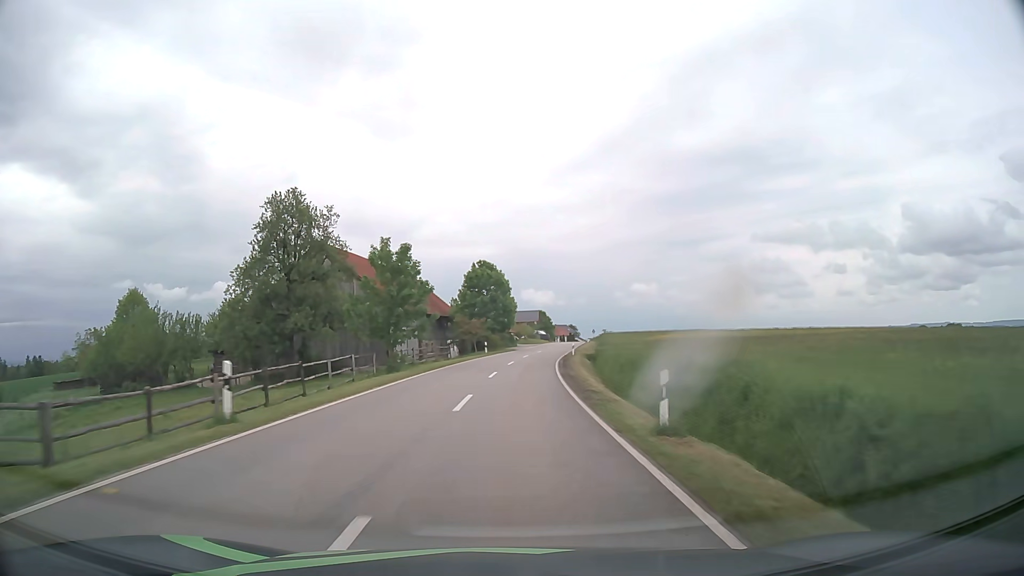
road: tertiary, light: Day
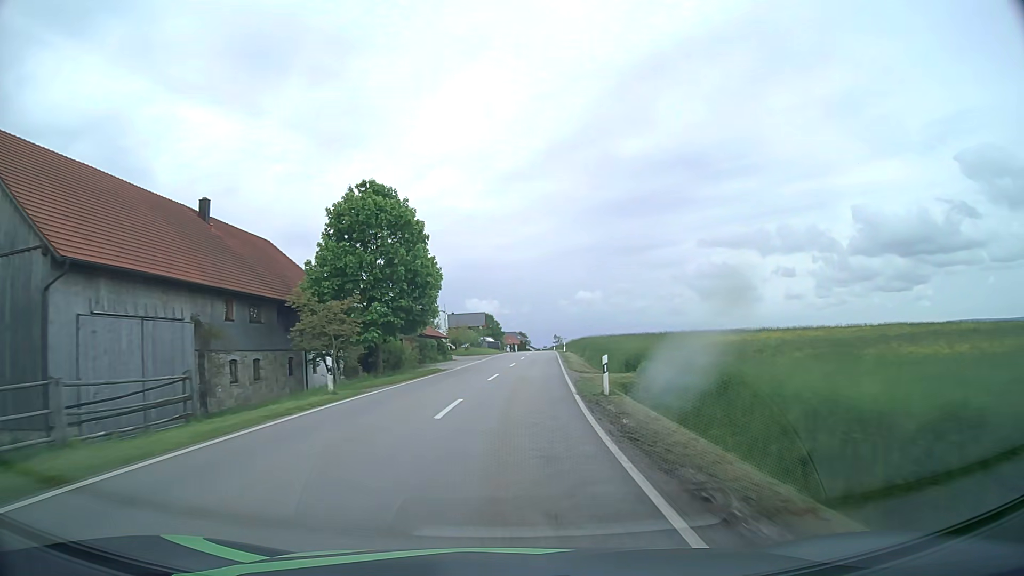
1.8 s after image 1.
(+1.3, +37.5) m; +4°
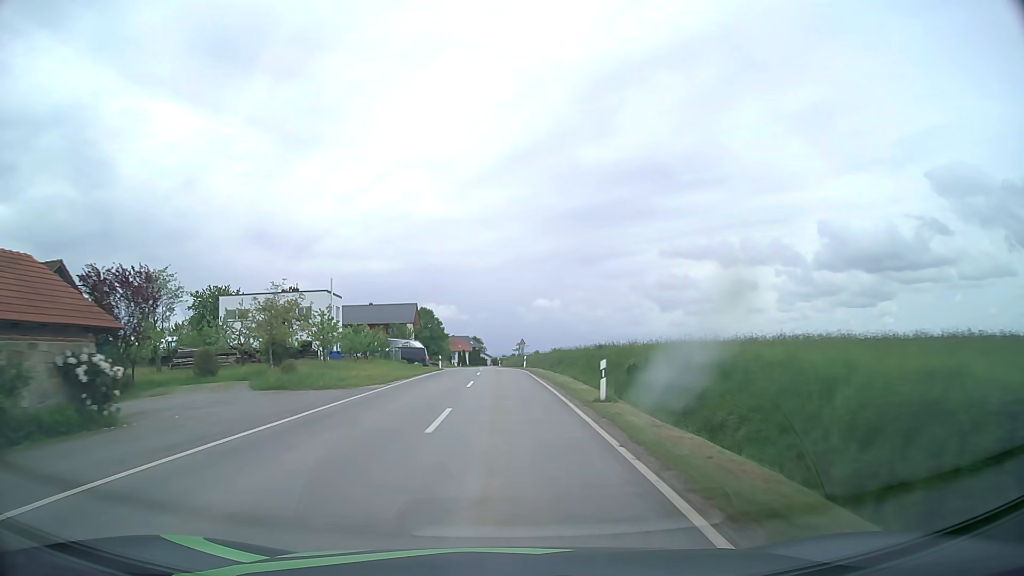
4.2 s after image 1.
(+2.3, +49.6) m; +4°
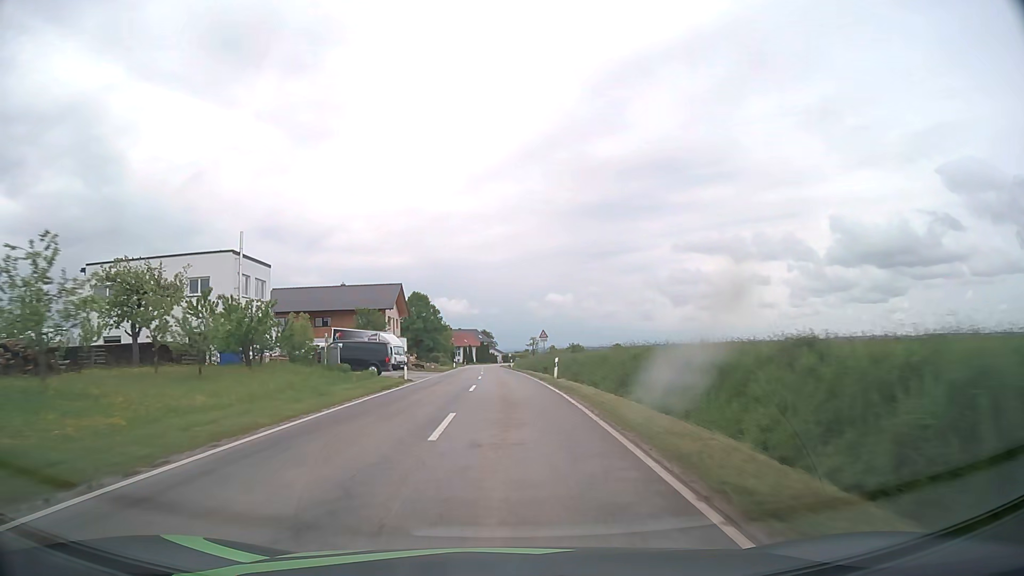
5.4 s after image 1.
(-0.3, +24.9) m; -1°
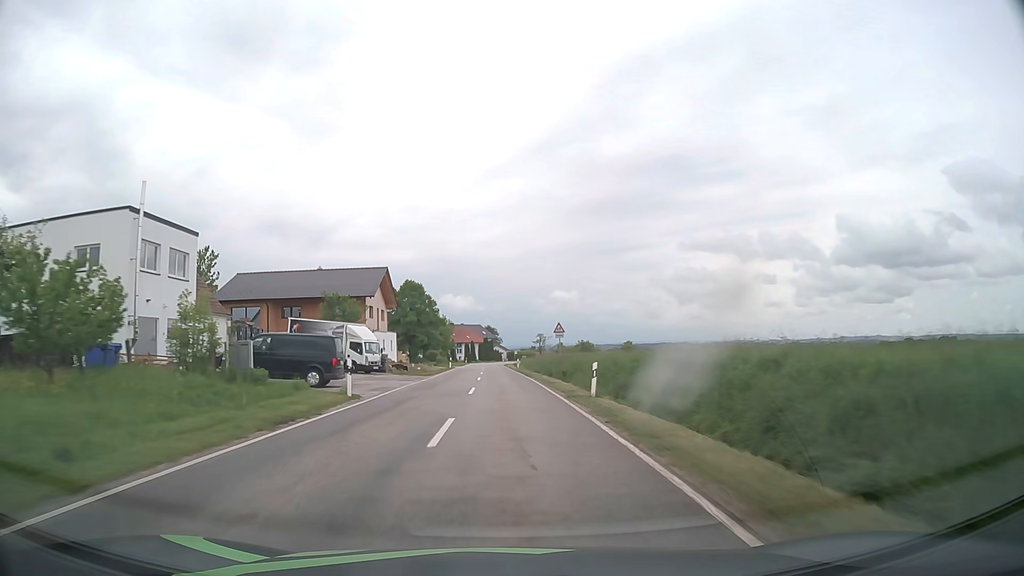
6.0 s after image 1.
(-0.1, +12.5) m; -1°
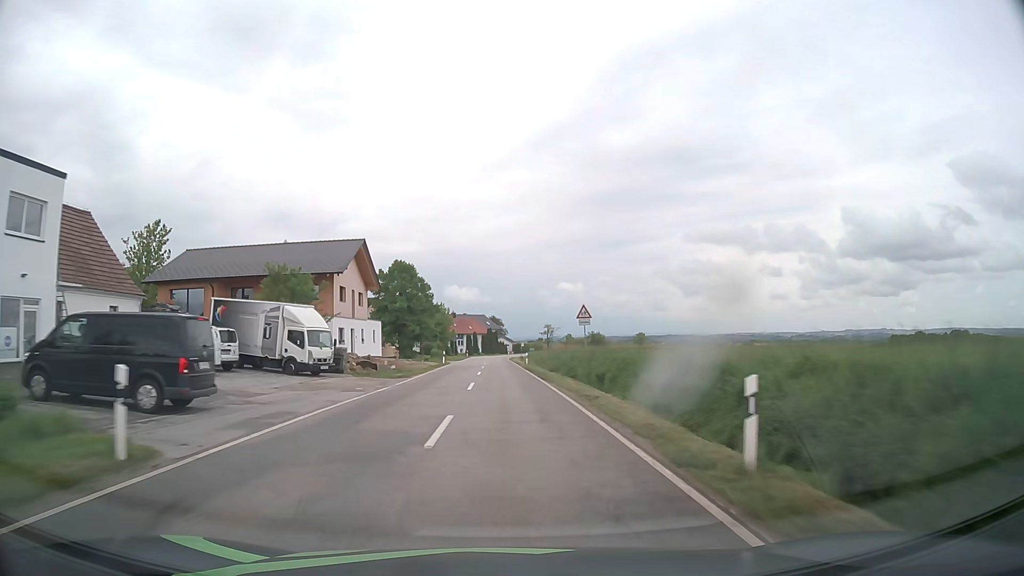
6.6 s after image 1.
(0.0, +12.5) m; 0°
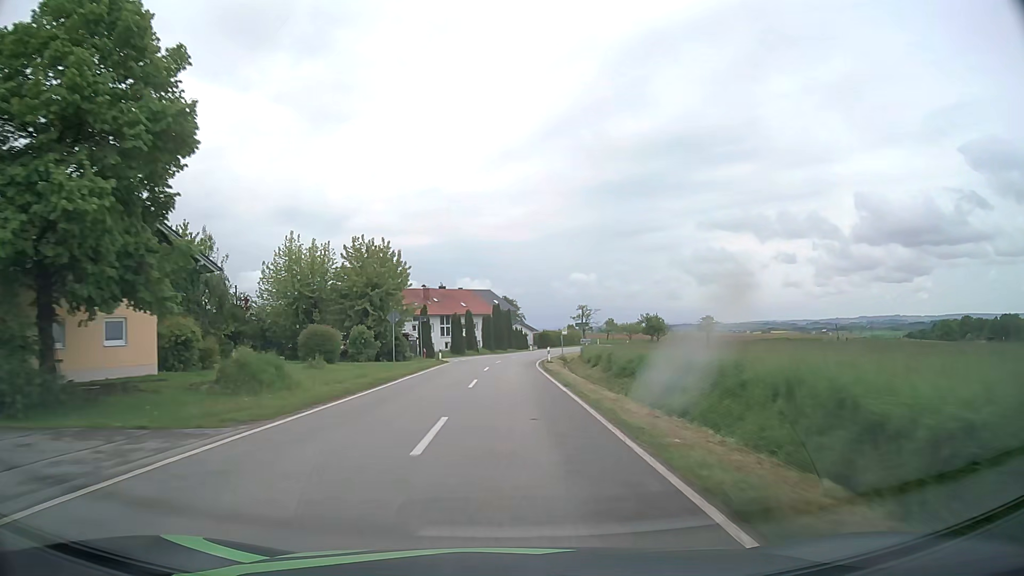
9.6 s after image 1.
(-0.9, +61.2) m; -1°
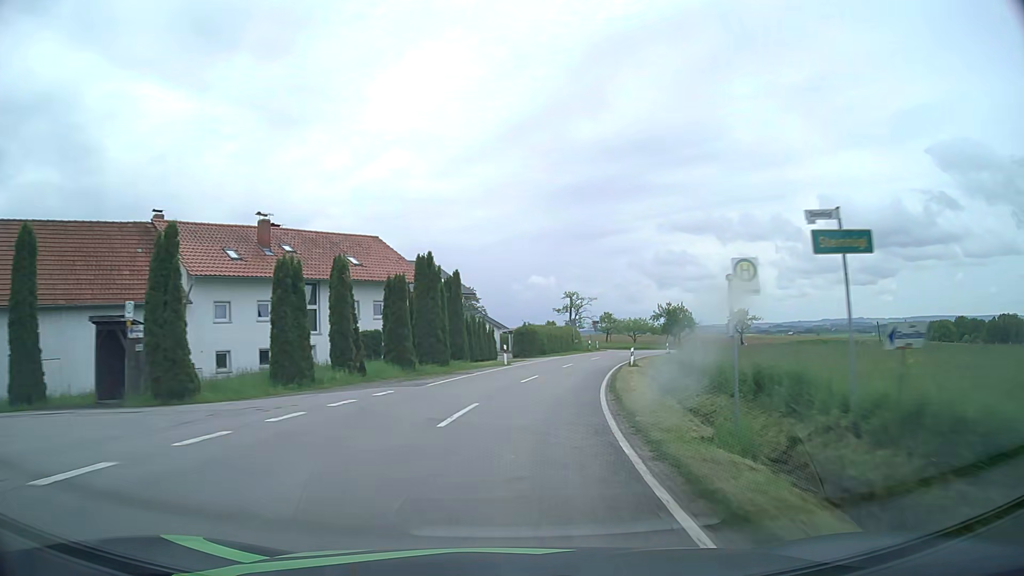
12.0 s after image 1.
(+0.6, +45.6) m; +3°
(0, +10) (+1, +20) (+3, +30) (+5, +40) (+8, +49) (+12, +58) (+16, +67) (+21, +76) (+27, +84) (+34, +91) m
